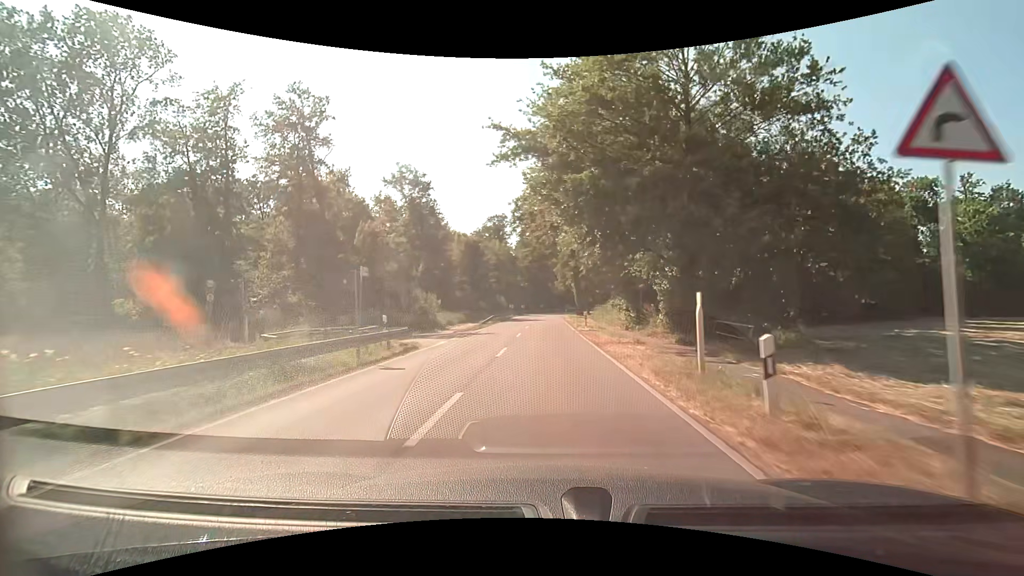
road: secondary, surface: asphalt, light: Day
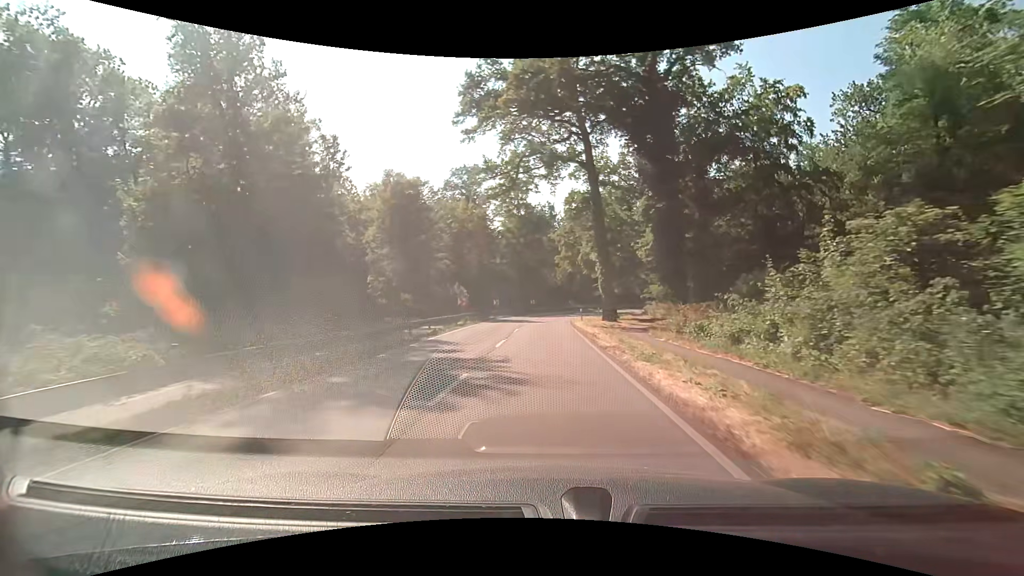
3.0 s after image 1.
(+0.2, +43.4) m; 0°
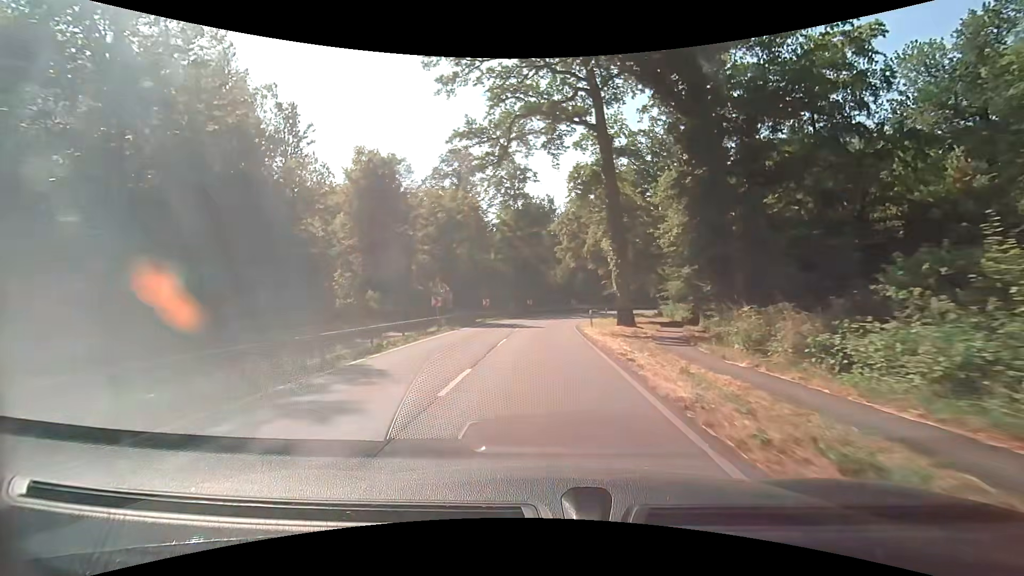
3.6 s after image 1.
(+0.1, +8.3) m; +1°
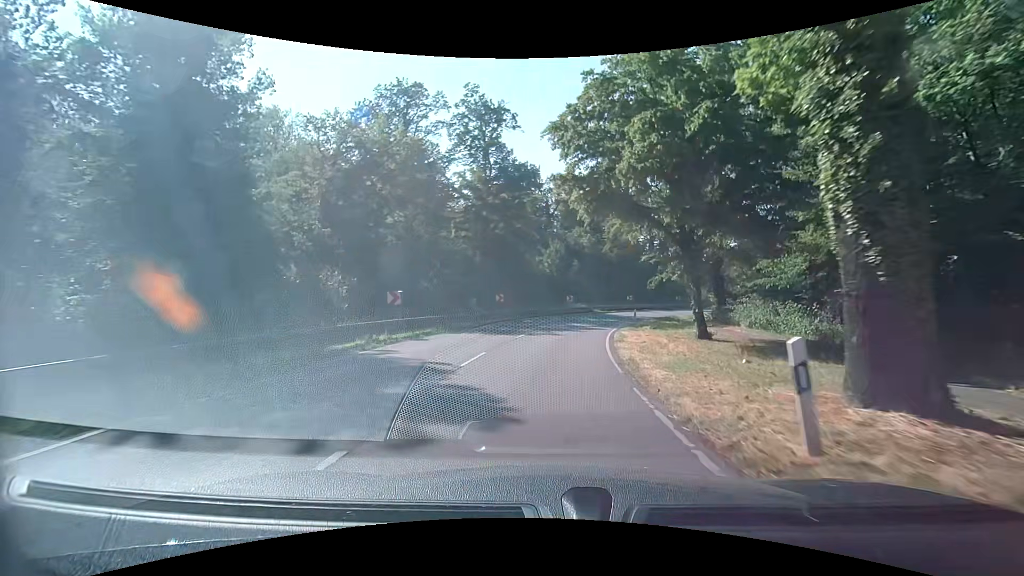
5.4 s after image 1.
(0.0, +23.8) m; +1°
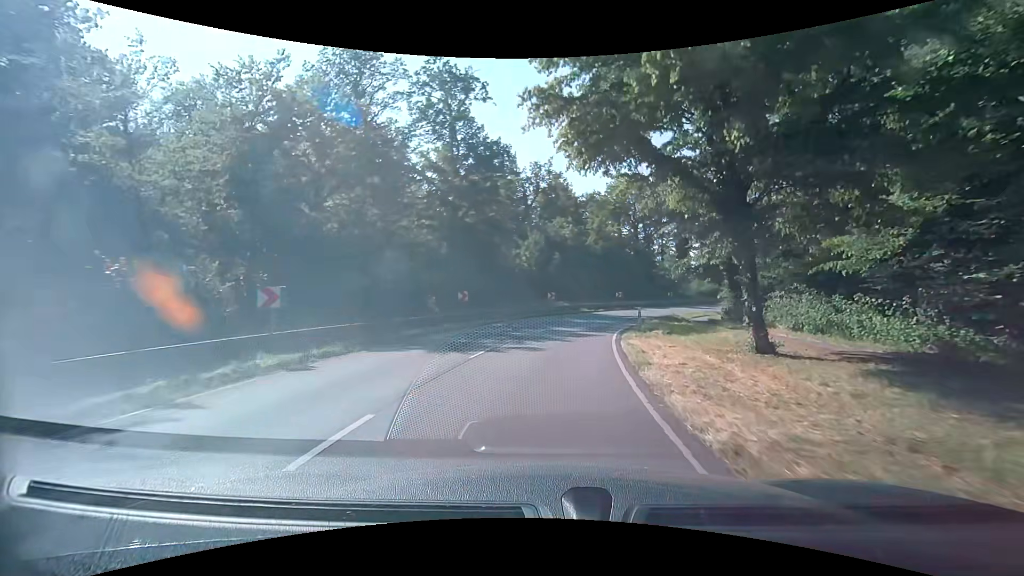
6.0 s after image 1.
(+0.1, +7.6) m; +2°
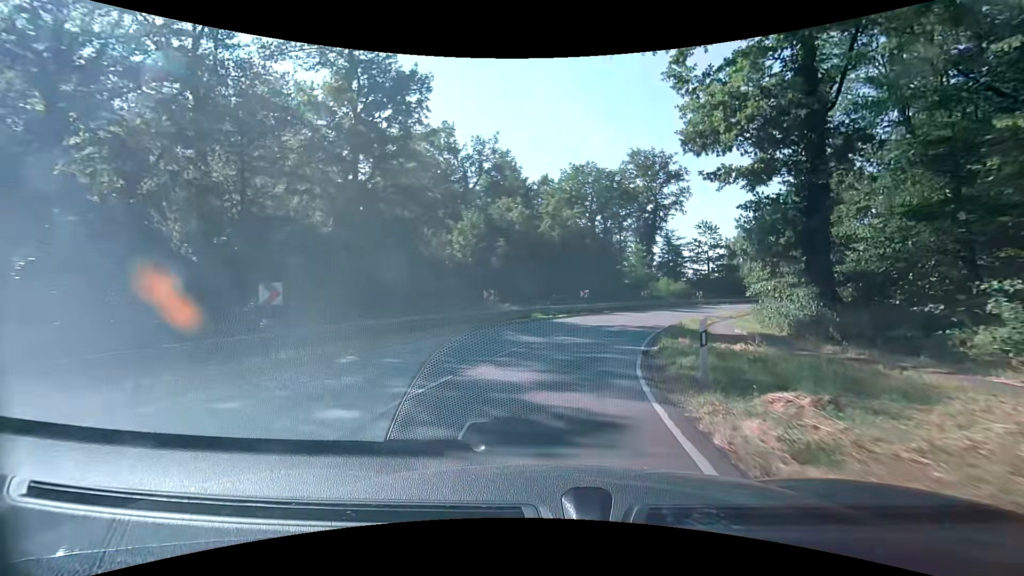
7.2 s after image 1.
(+0.6, +14.7) m; +5°
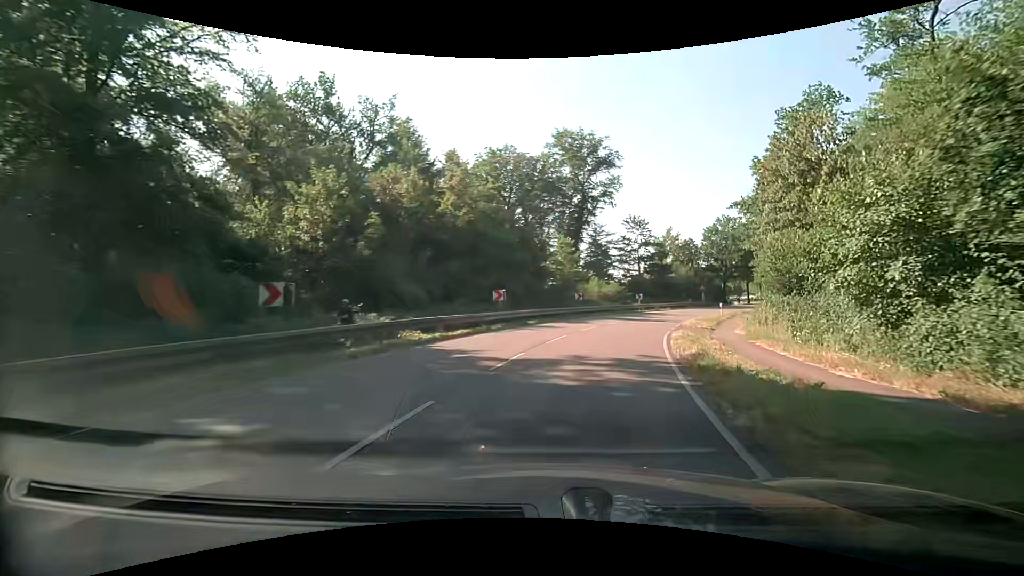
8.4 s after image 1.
(+1.1, +14.1) m; +9°
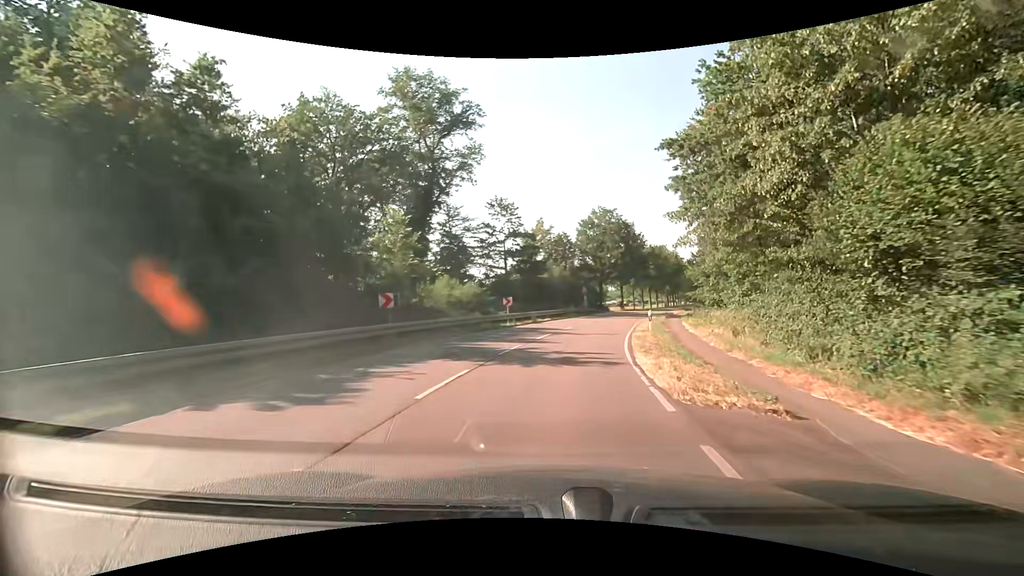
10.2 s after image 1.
(+3.0, +20.2) m; +16°
(0, +10) (+2, +20) (+4, +30) (+6, +39) (+9, +49) (+12, +59) (+15, +68) (+18, +77) (+22, +87) (+26, +96) m
